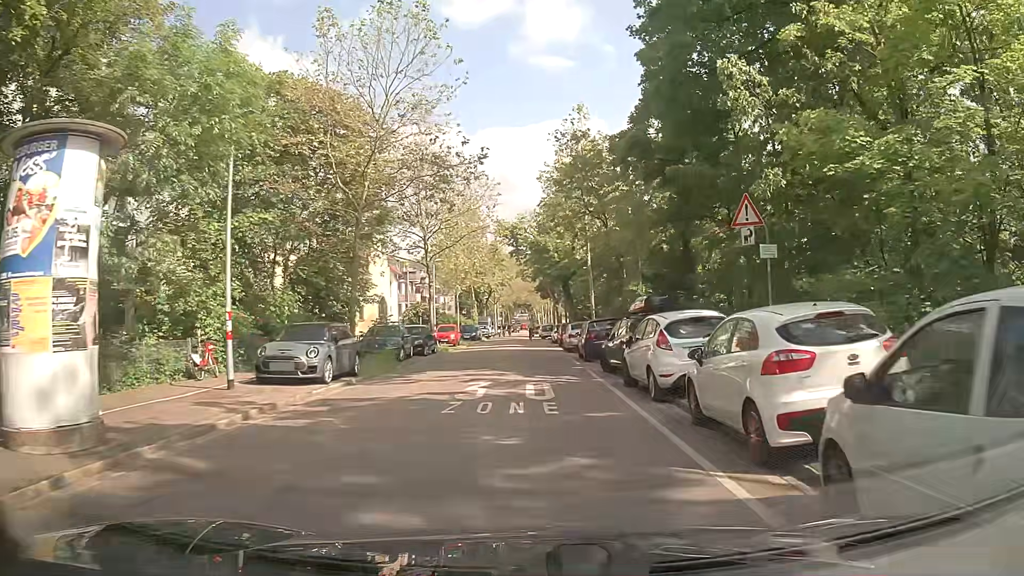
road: residential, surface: asphalt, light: Day
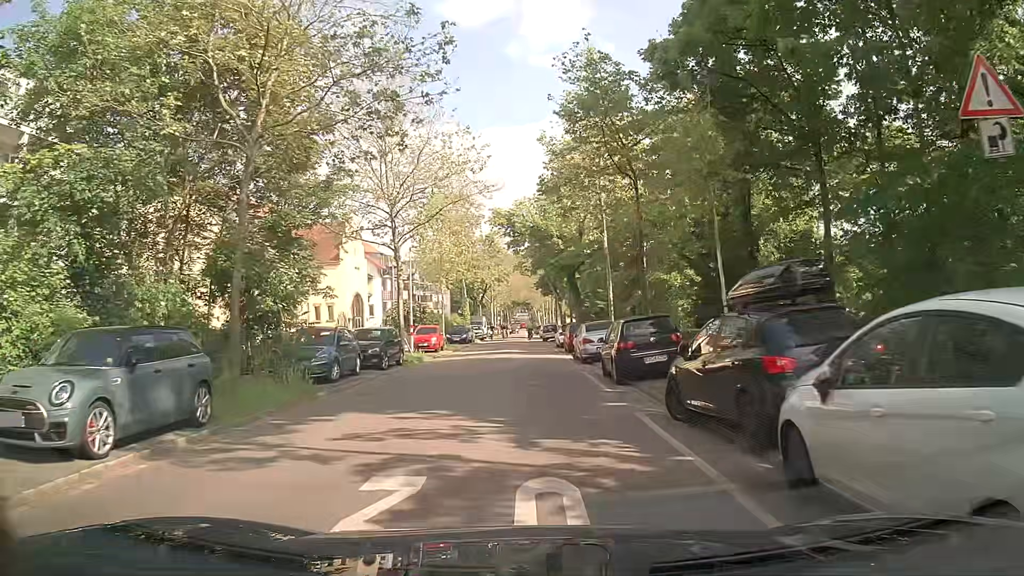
(0.0, +9.1) m; 0°
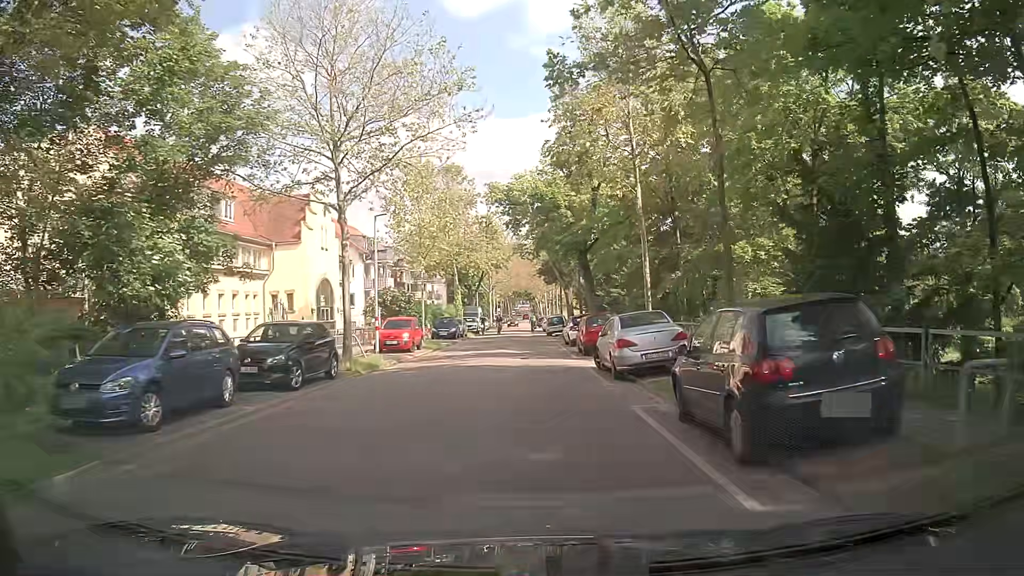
(0.0, +9.1) m; 0°
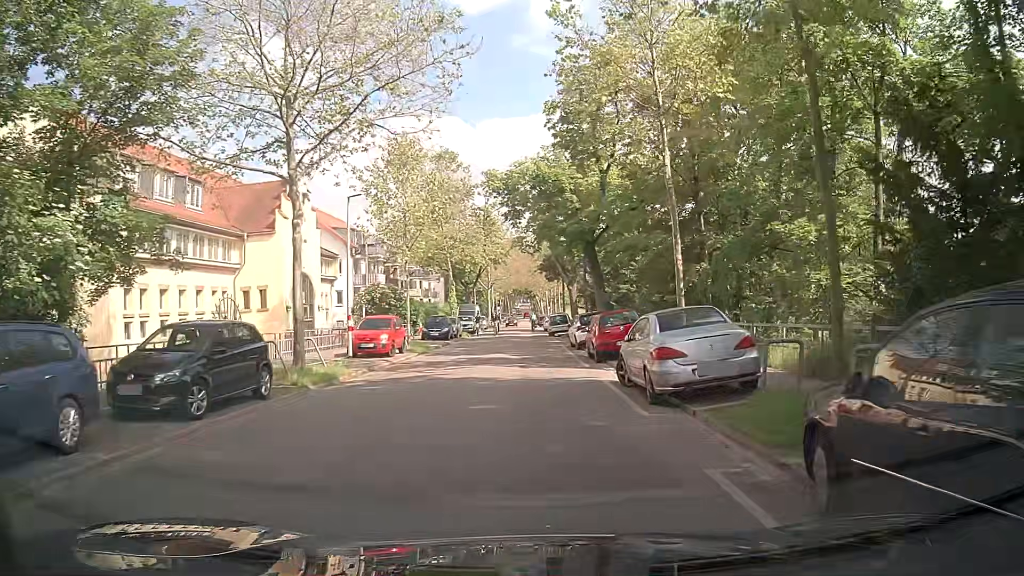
(0.0, +4.5) m; 0°
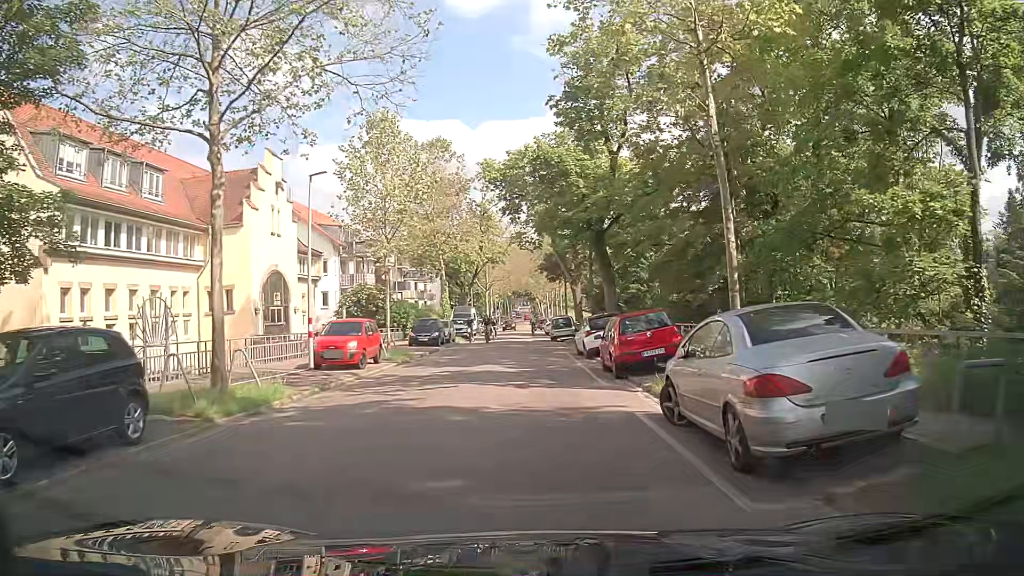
(0.0, +4.5) m; +1°
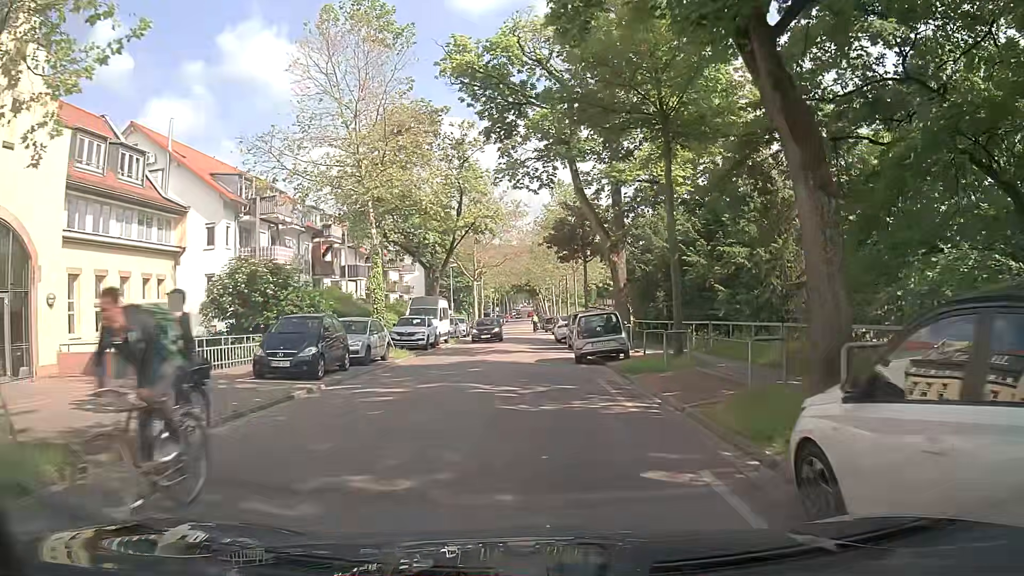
(-0.1, +22.1) m; 0°
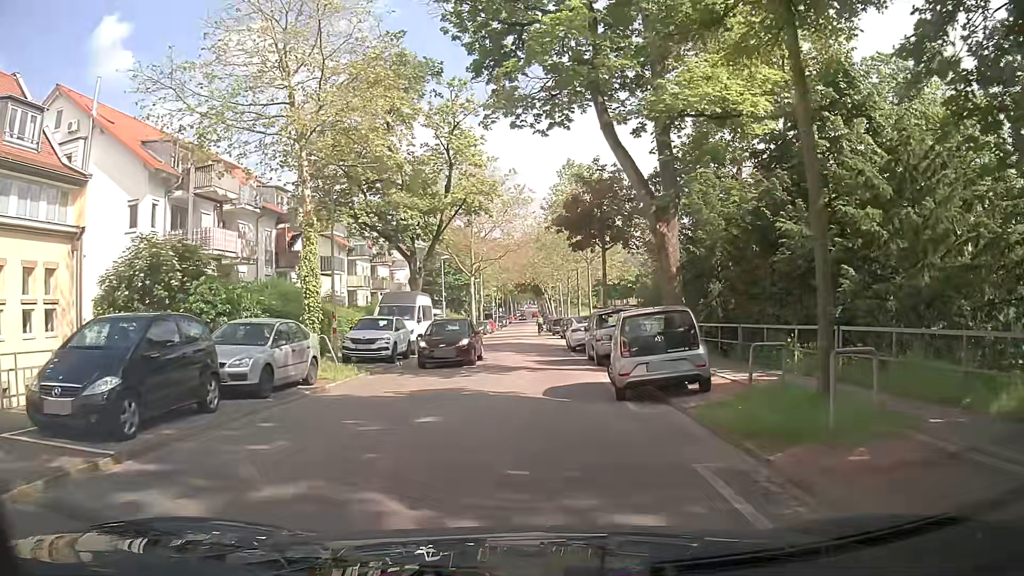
(-0.2, +8.7) m; -1°
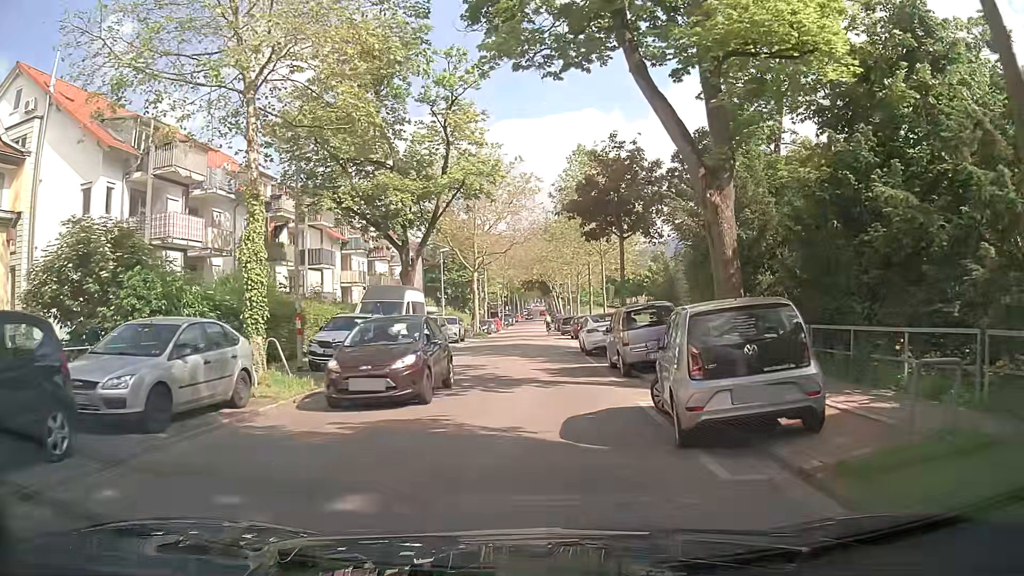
(-0.1, +4.3) m; -1°
